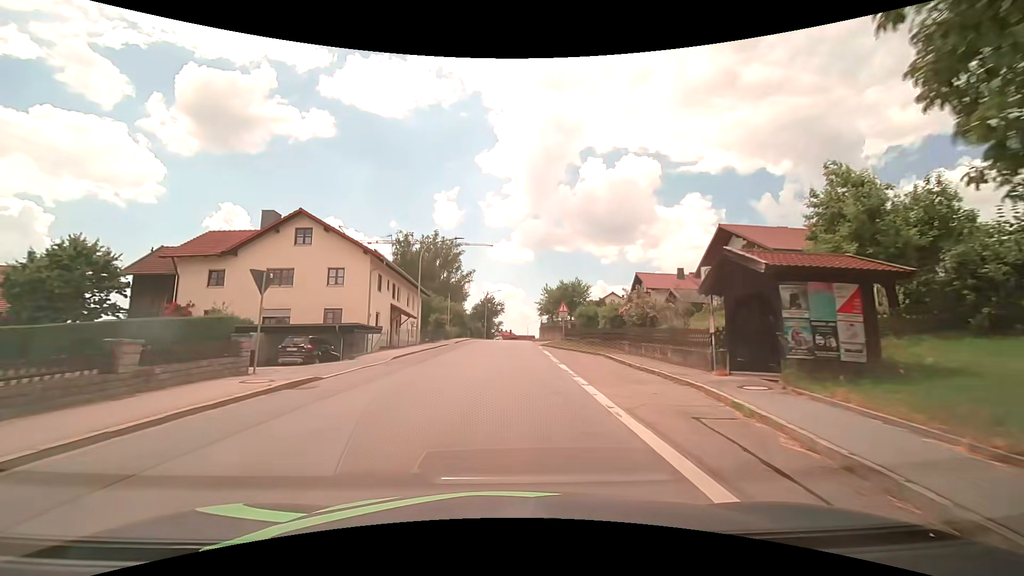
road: tertiary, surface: asphalt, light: Day
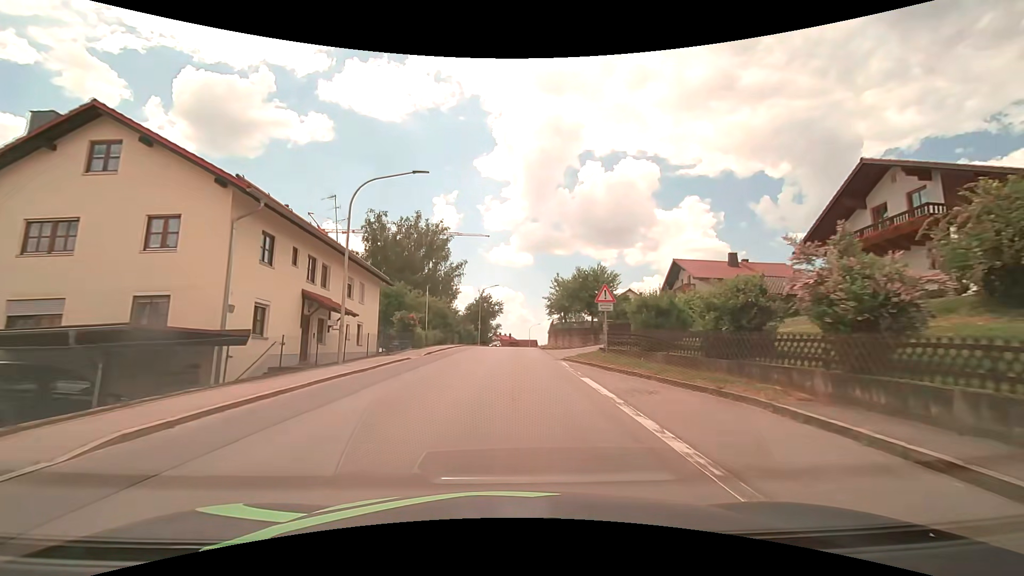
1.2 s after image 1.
(+0.1, +15.2) m; 0°
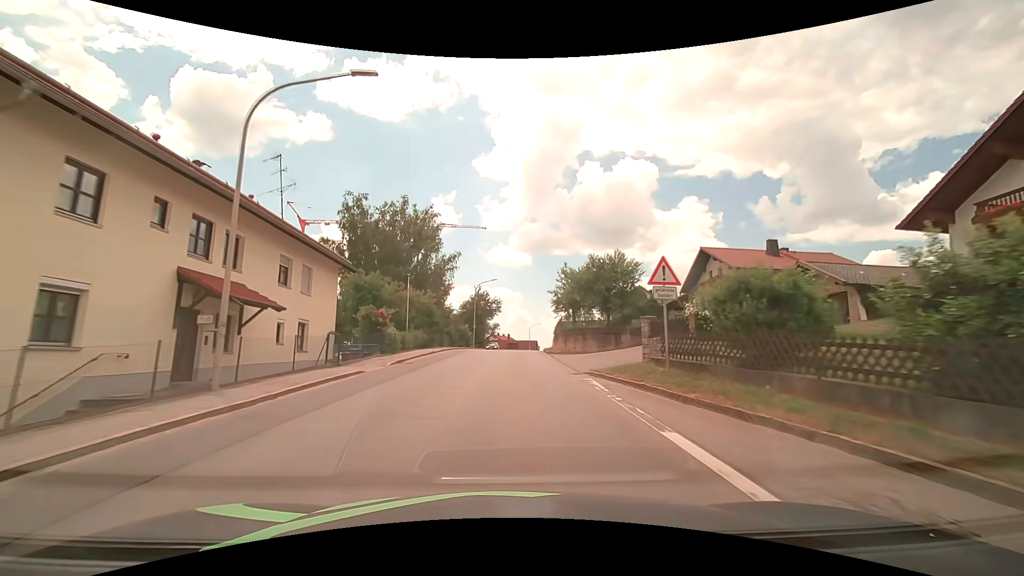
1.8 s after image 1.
(0.0, +7.6) m; 0°
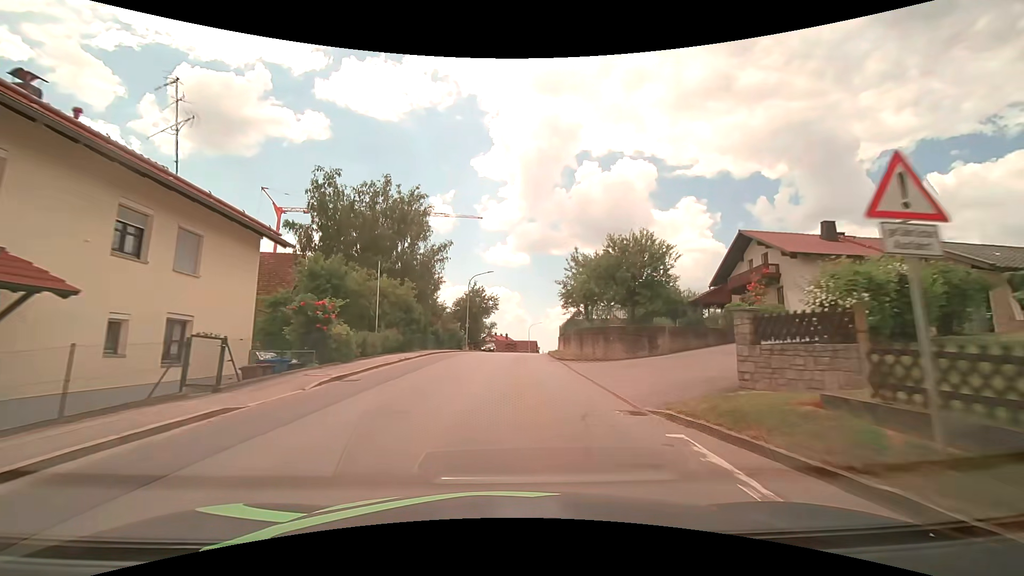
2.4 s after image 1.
(0.0, +7.6) m; 0°
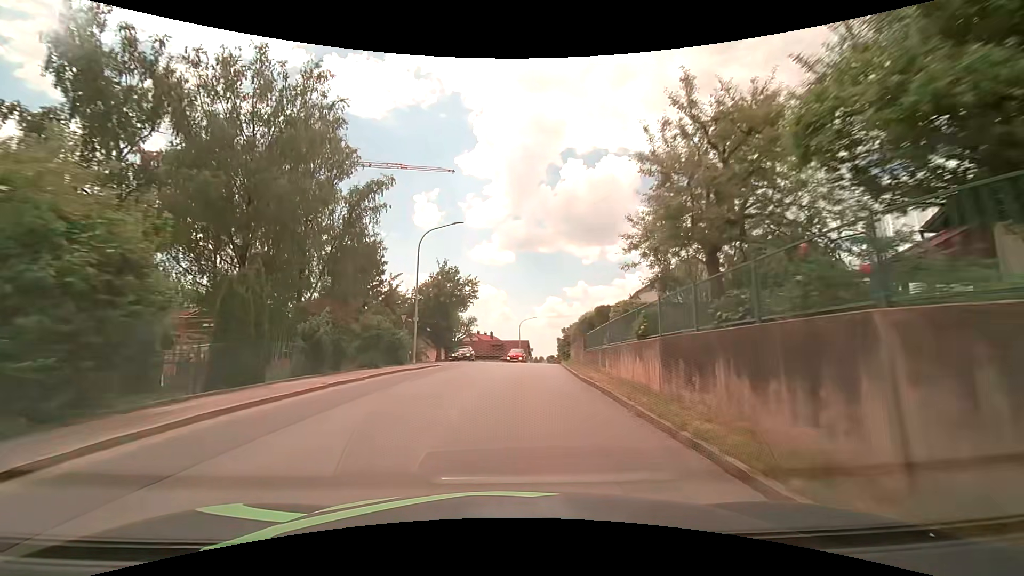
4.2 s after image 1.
(+0.3, +22.8) m; +2°
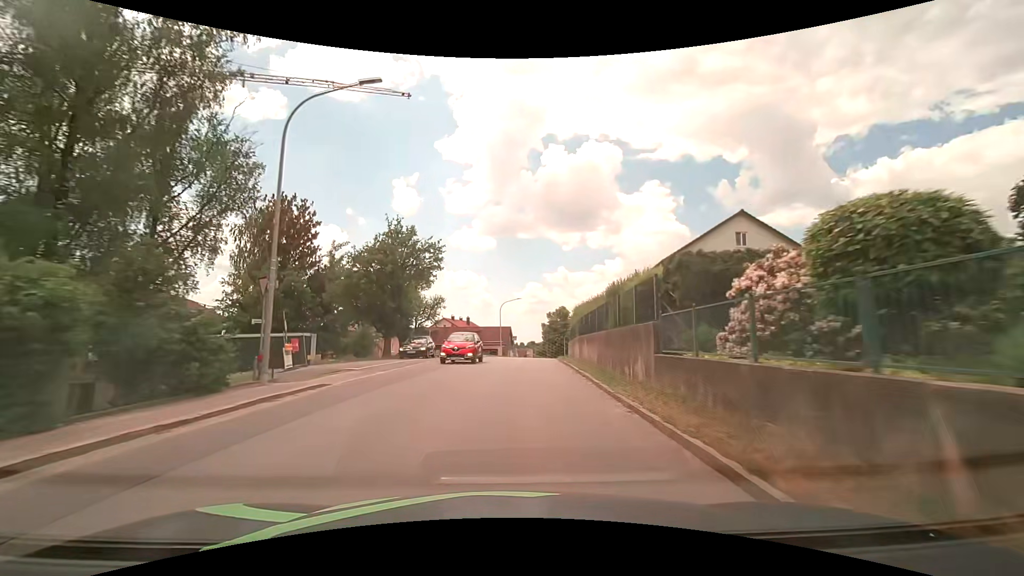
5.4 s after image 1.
(+0.2, +15.3) m; +2°
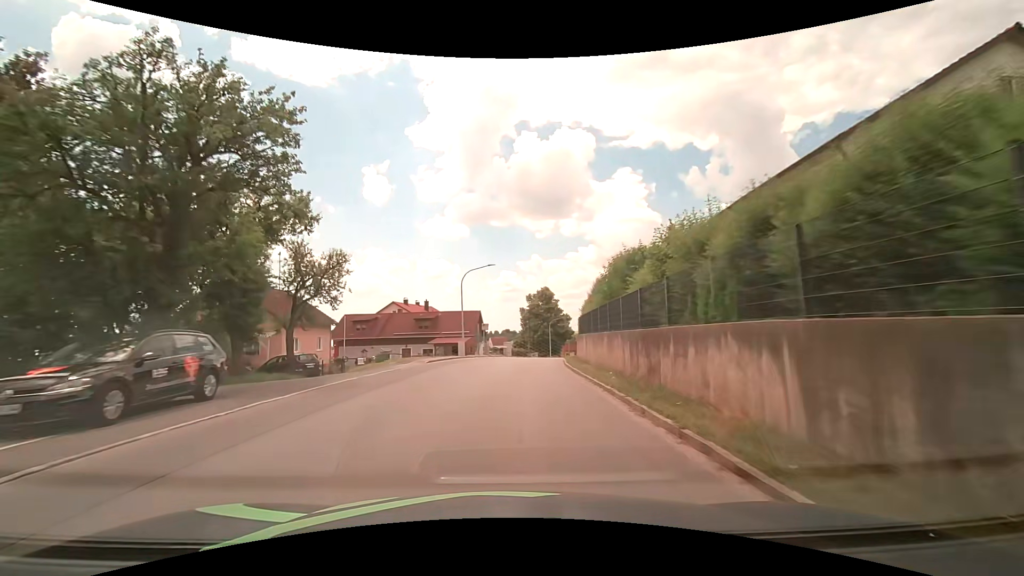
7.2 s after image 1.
(+0.6, +23.3) m; +3°
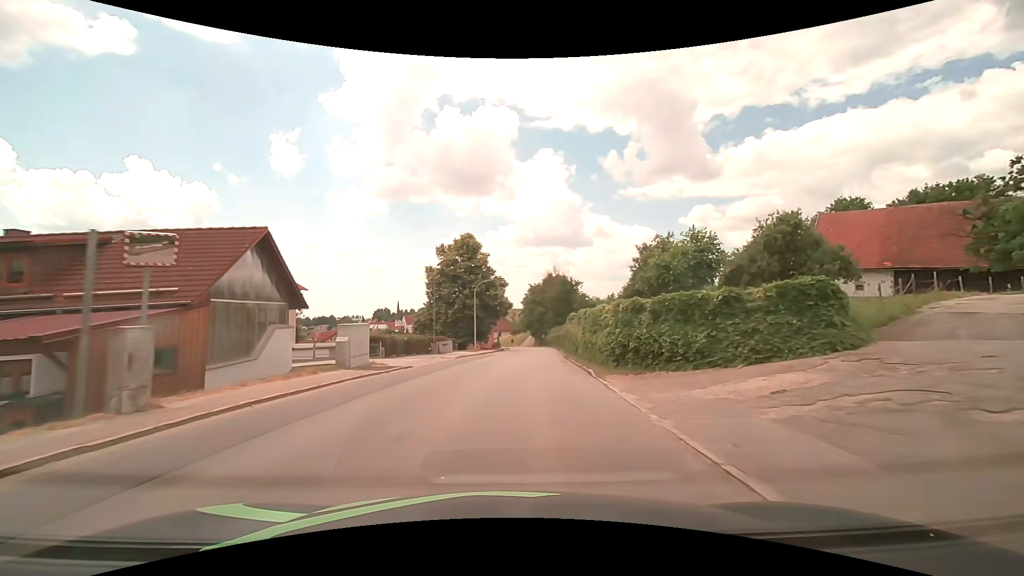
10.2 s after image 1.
(+2.5, +39.2) m; +9°
(0, +10) (+1, +20) (+2, +30) (+2, +40) (+3, +50) (+4, +60) (+5, +70) (+6, +80) (+6, +90) (+5, +100) m
